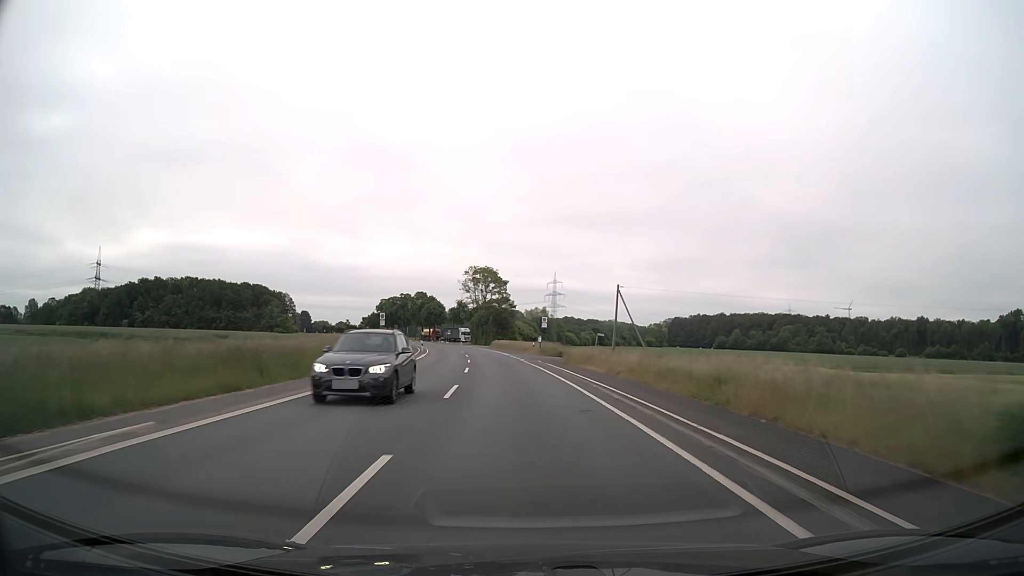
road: secondary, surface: asphalt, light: Day
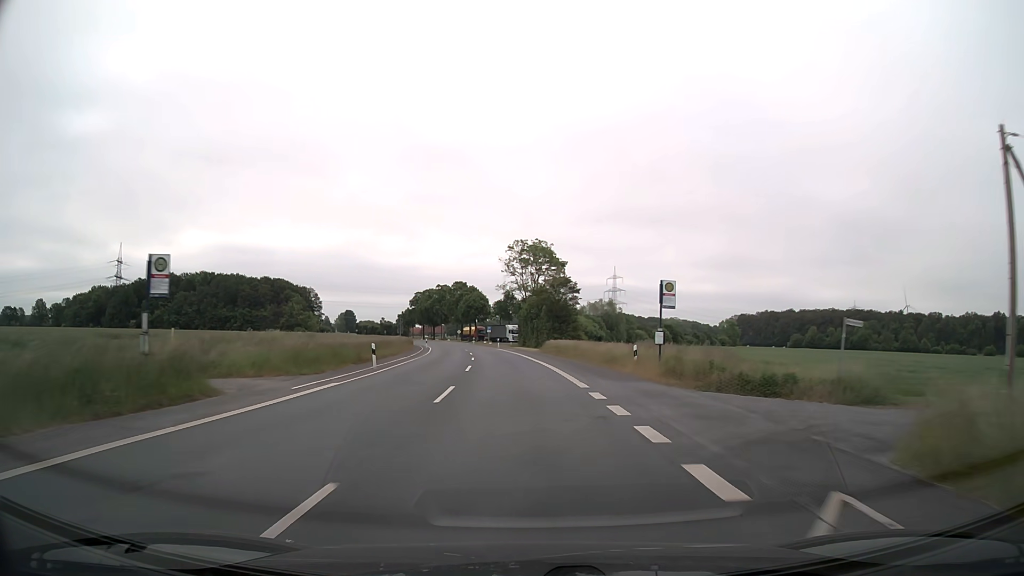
(-1.5, +38.0) m; -5°
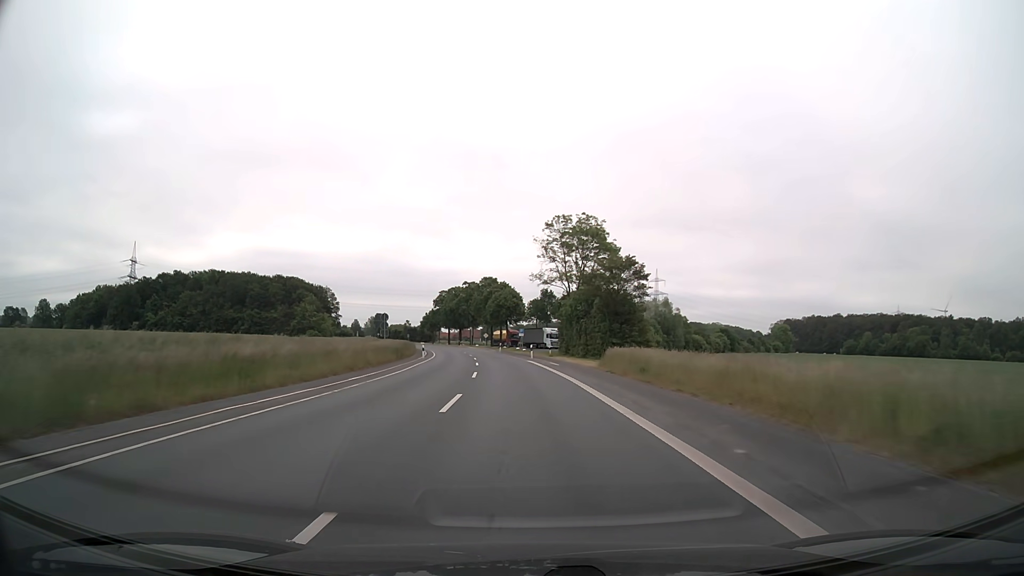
(-0.8, +25.3) m; -3°
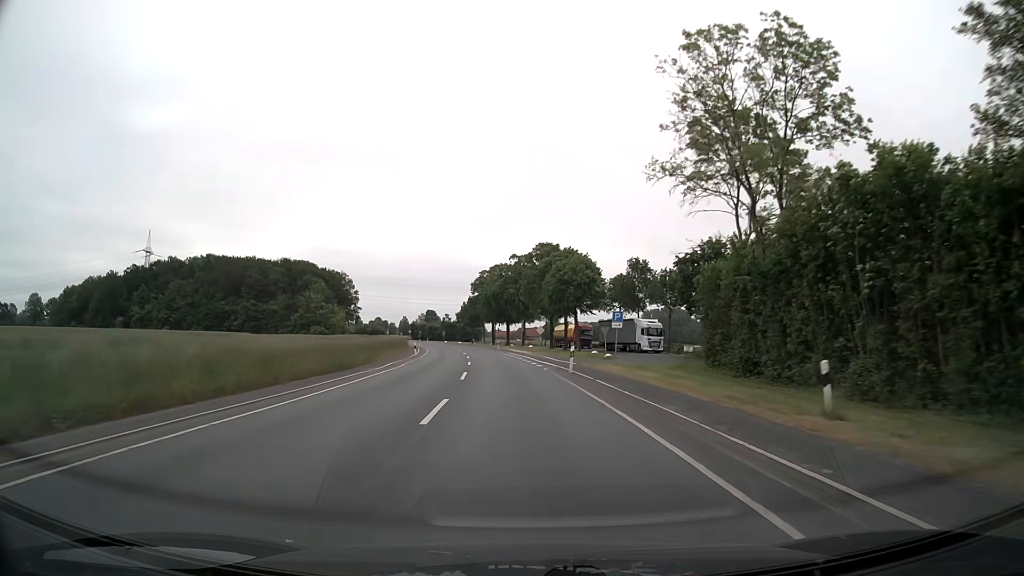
(-2.4, +50.6) m; -5°
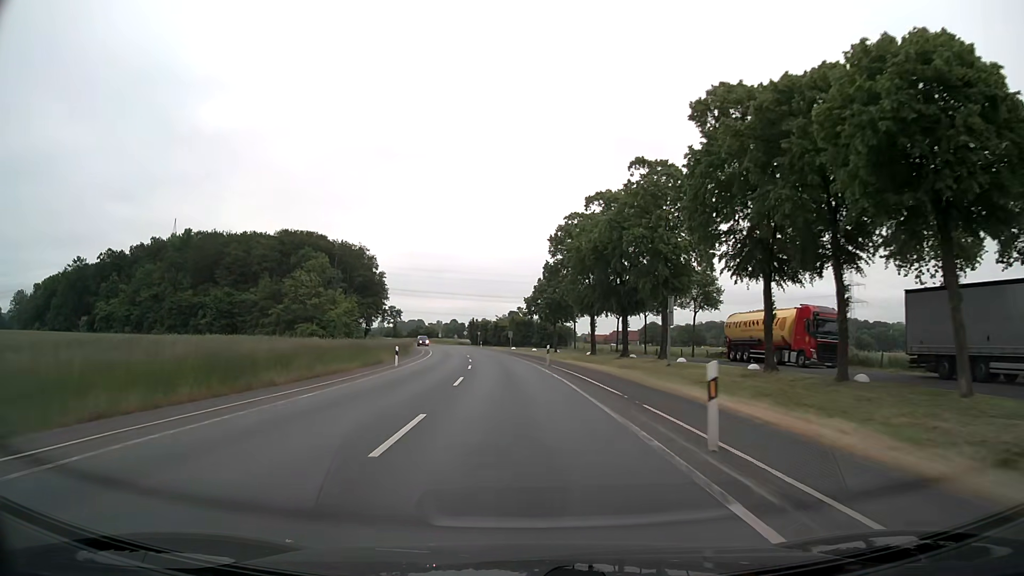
(-4.2, +63.2) m; -7°
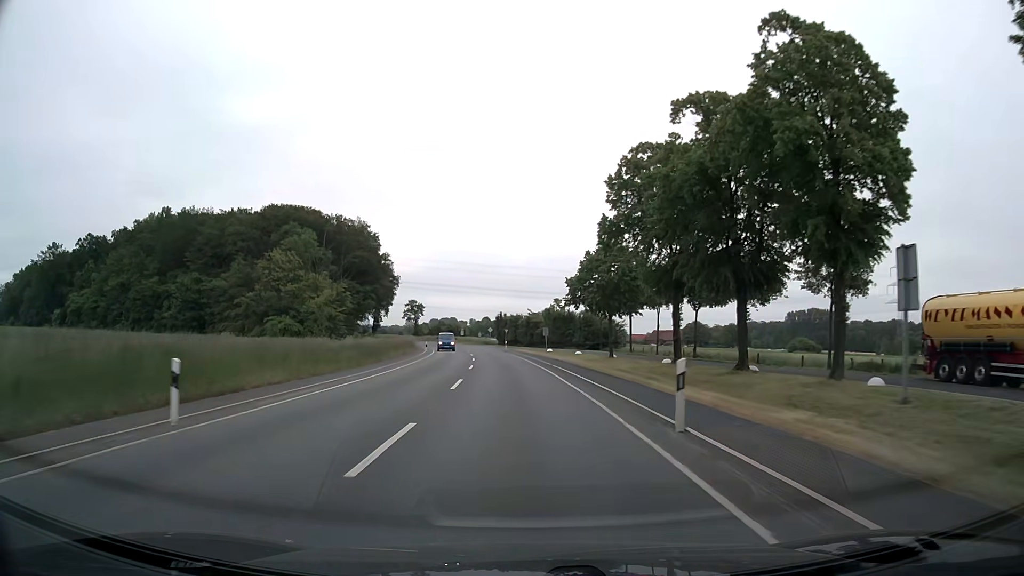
(-0.7, +25.3) m; -3°
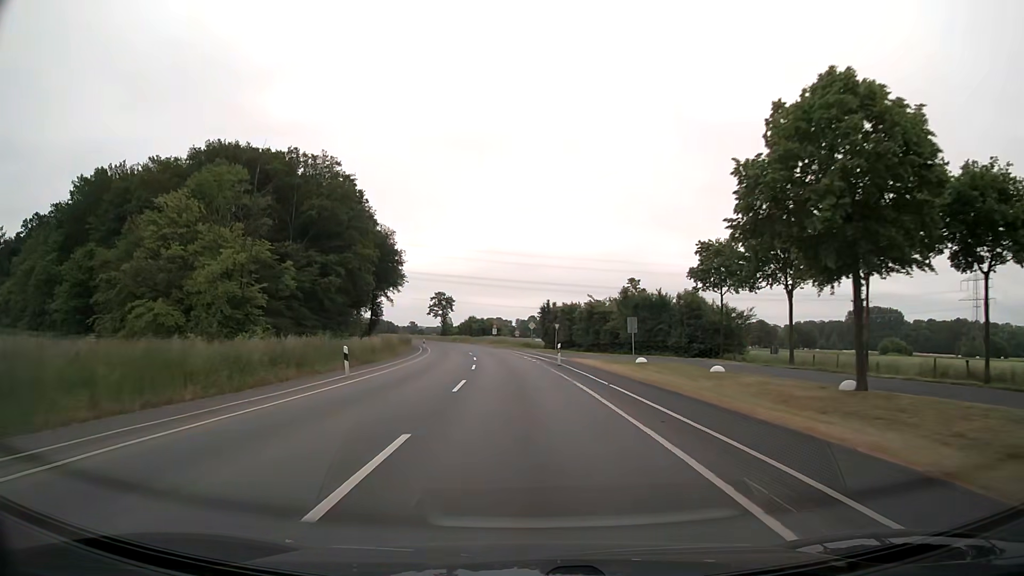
(-1.4, +38.0) m; -4°
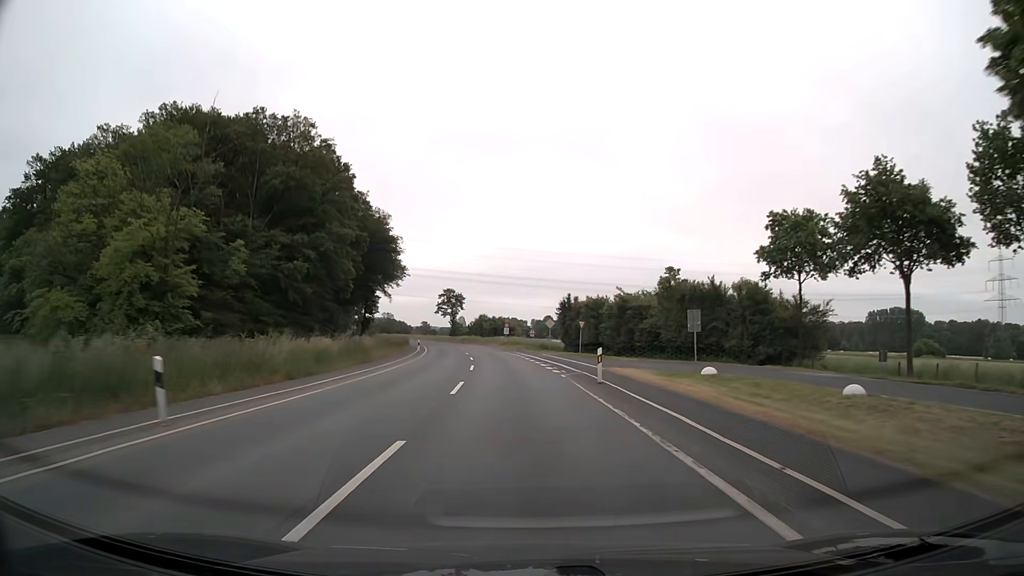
(-0.1, +12.7) m; -1°
(0, +10) (0, +20) (-1, +30) (-2, +40) (-3, +50) (-4, +60) (-5, +70) (-7, +80) (-9, +89) (-11, +99) m
